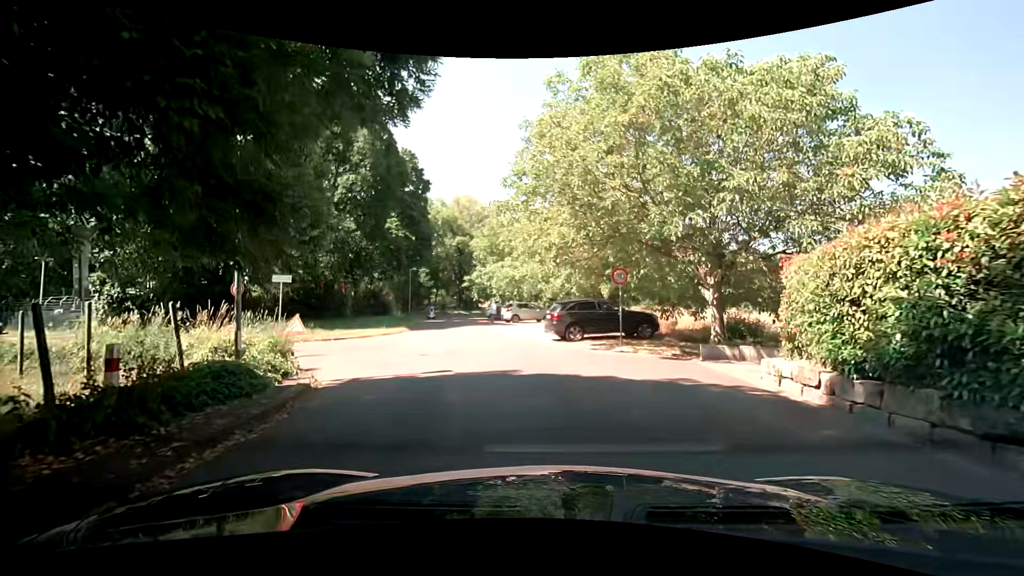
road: residential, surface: asphalt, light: Day
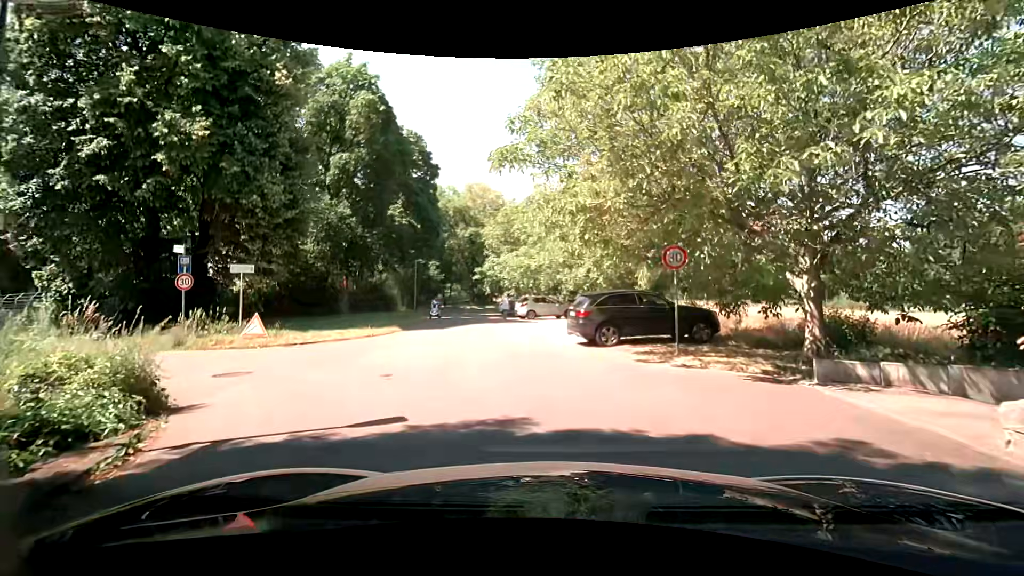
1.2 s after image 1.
(-0.2, +4.6) m; -3°
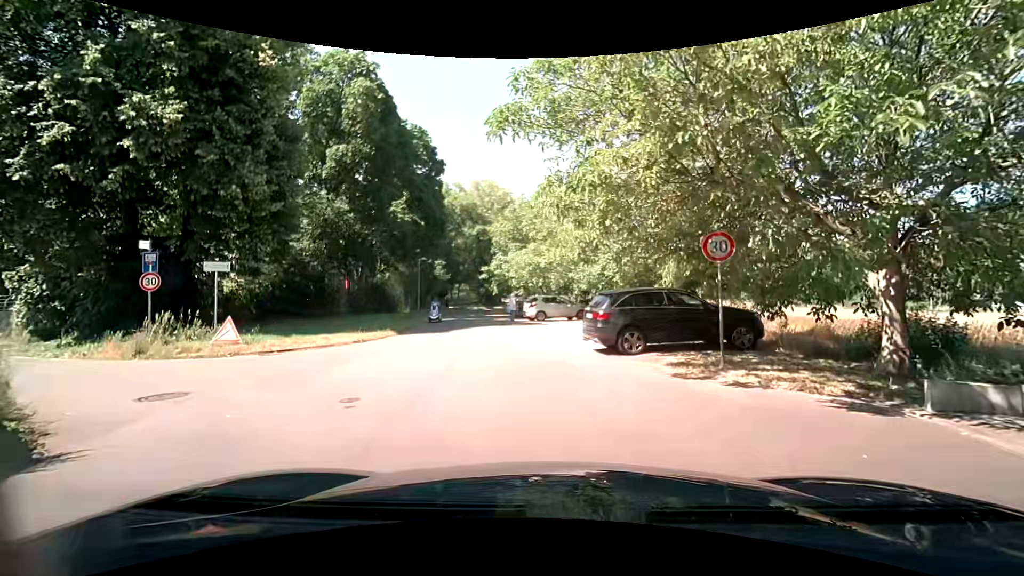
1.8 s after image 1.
(0.0, +2.2) m; -1°
